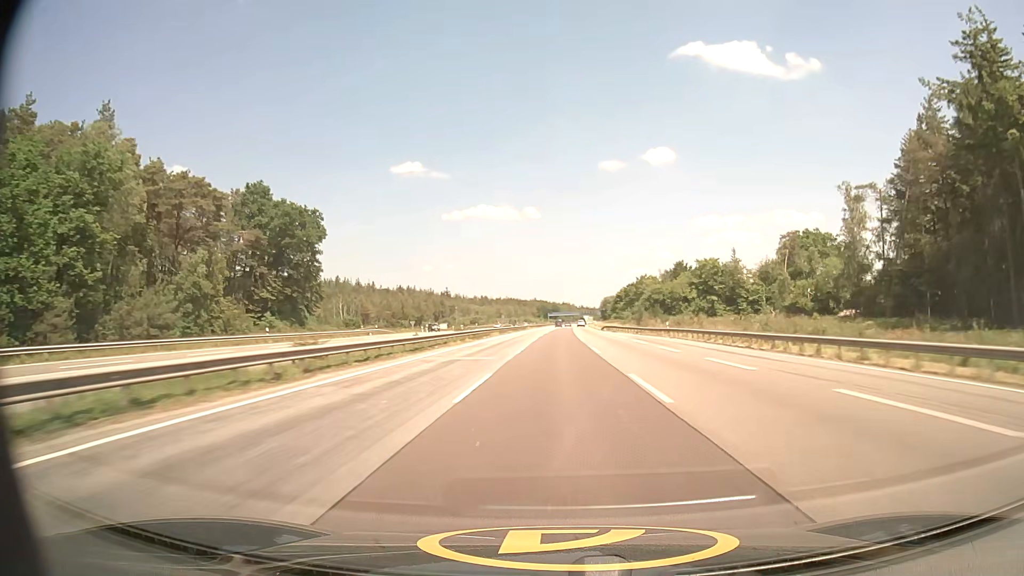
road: motorway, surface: asphalt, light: Day
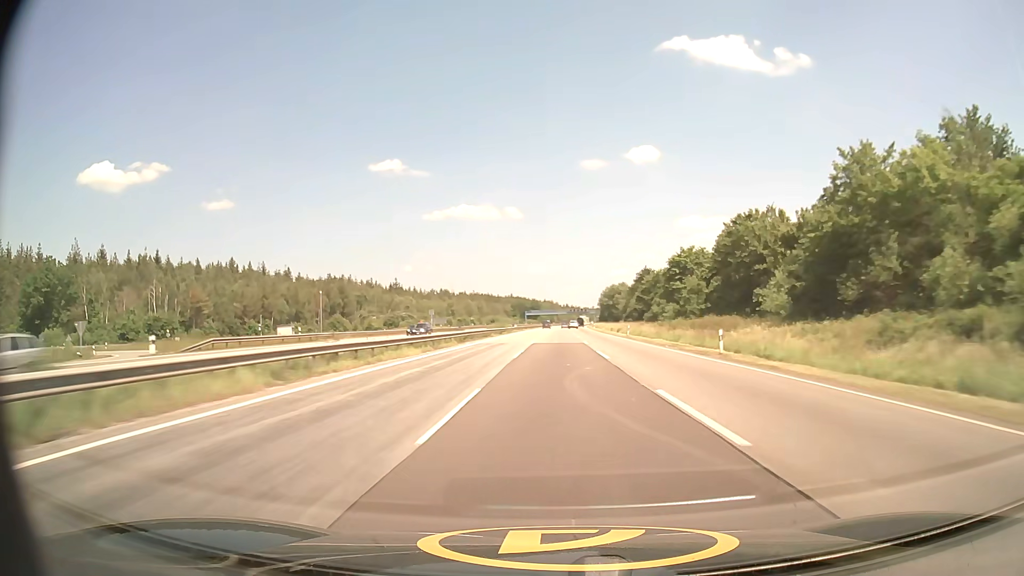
(+1.5, +110.7) m; +1°
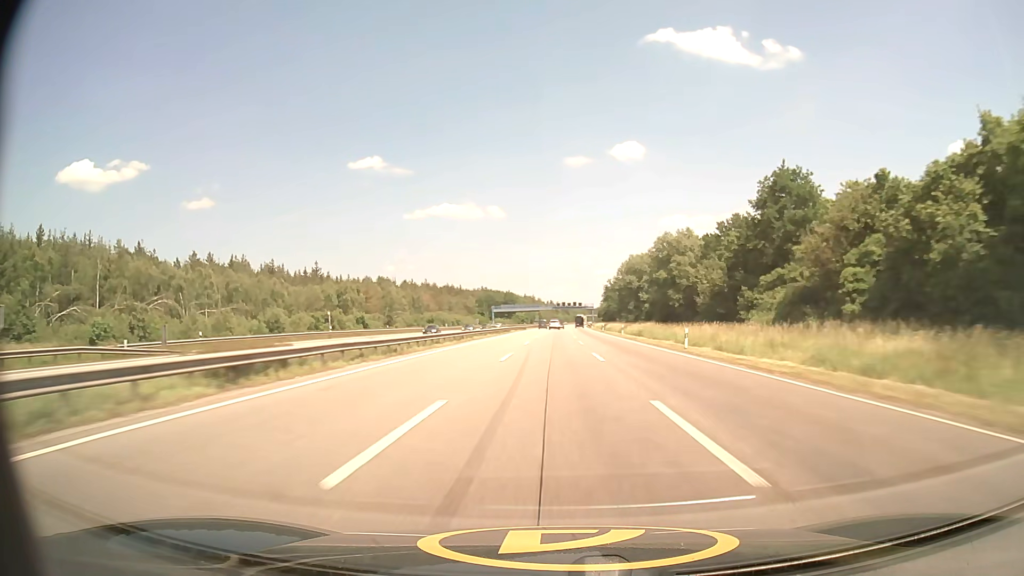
(+1.7, +109.6) m; +1°
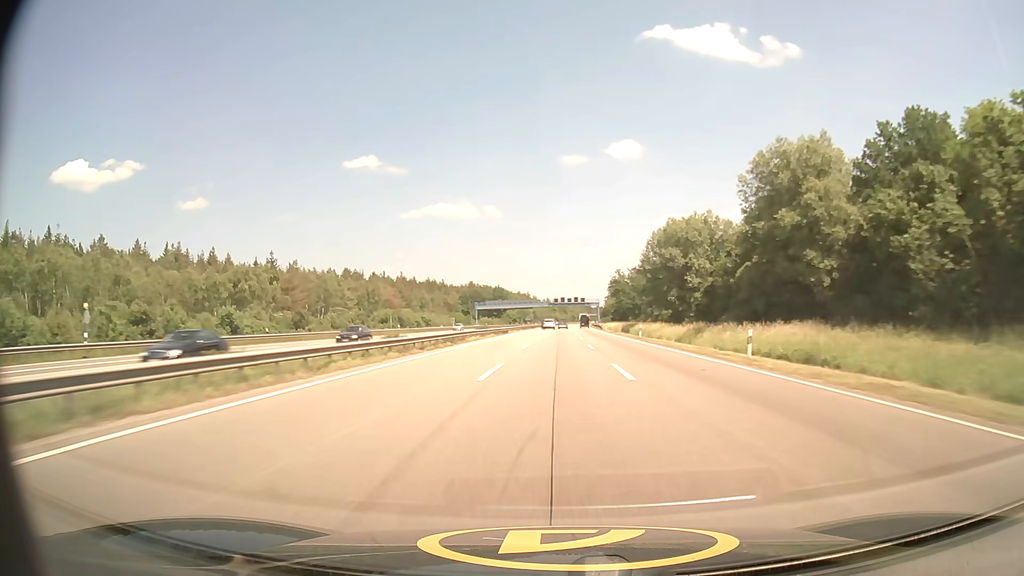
(+0.1, +43.9) m; 0°
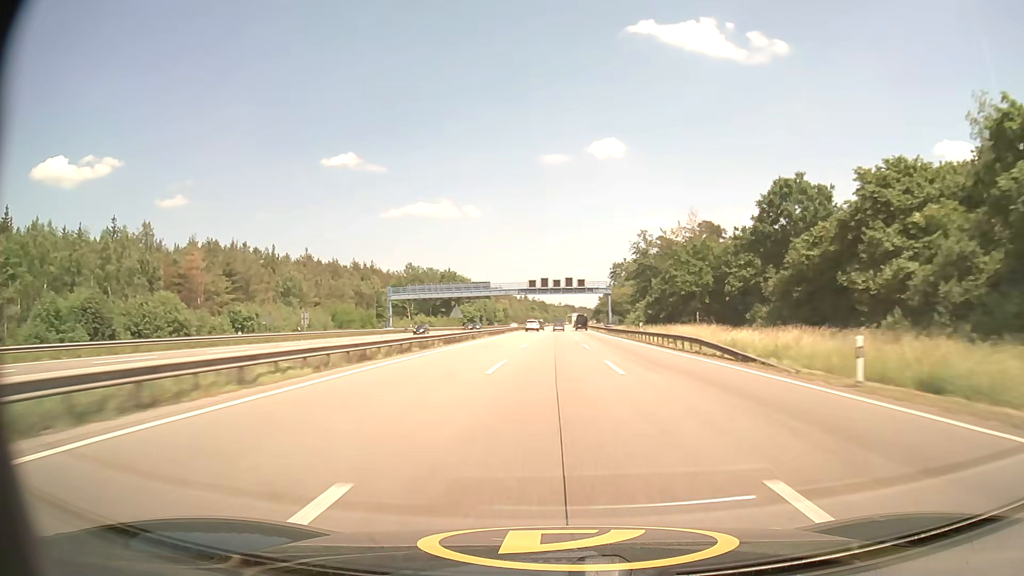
(+1.0, +87.7) m; +1°
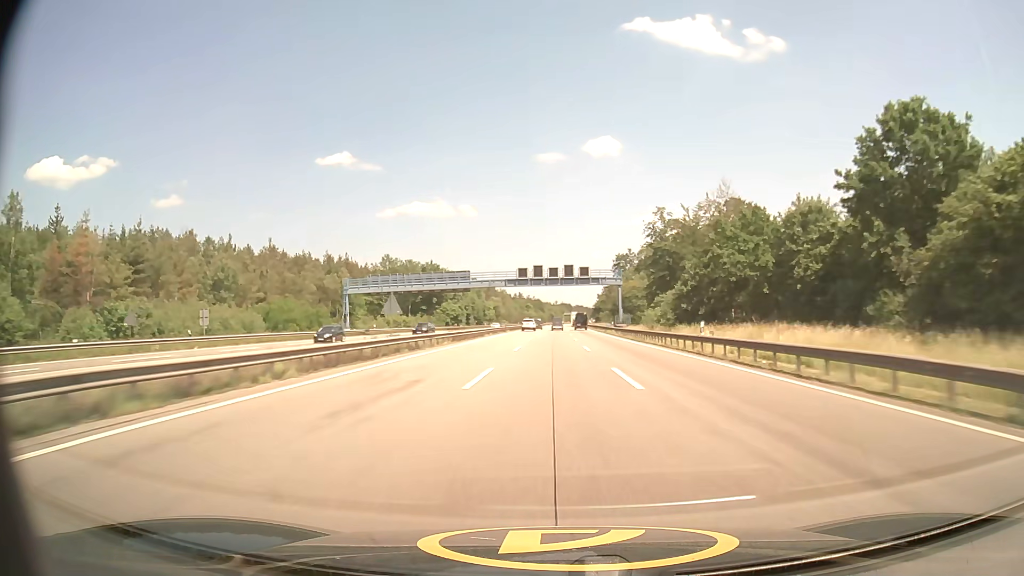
(+0.1, +21.9) m; 0°
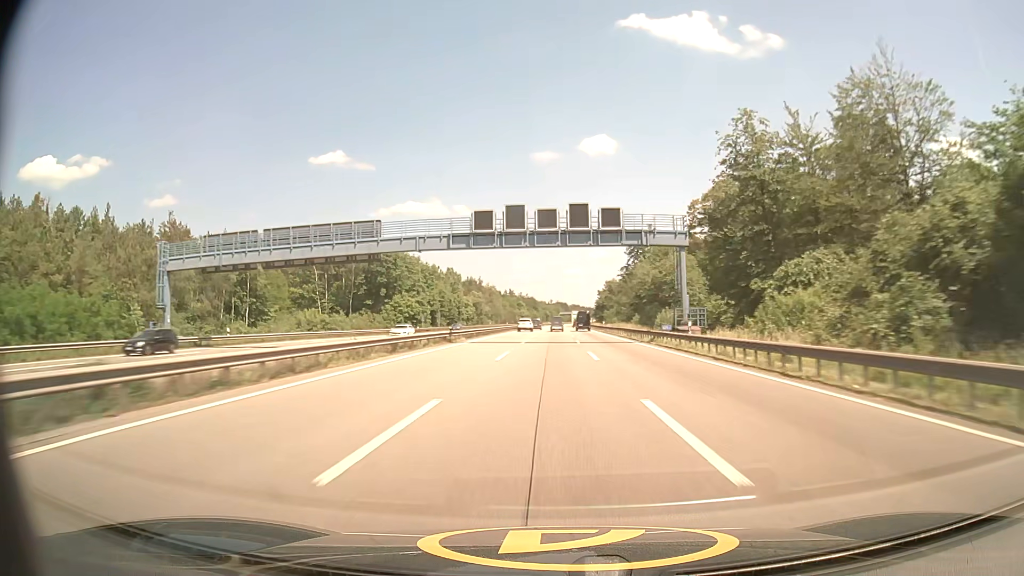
(+0.2, +43.9) m; +1°
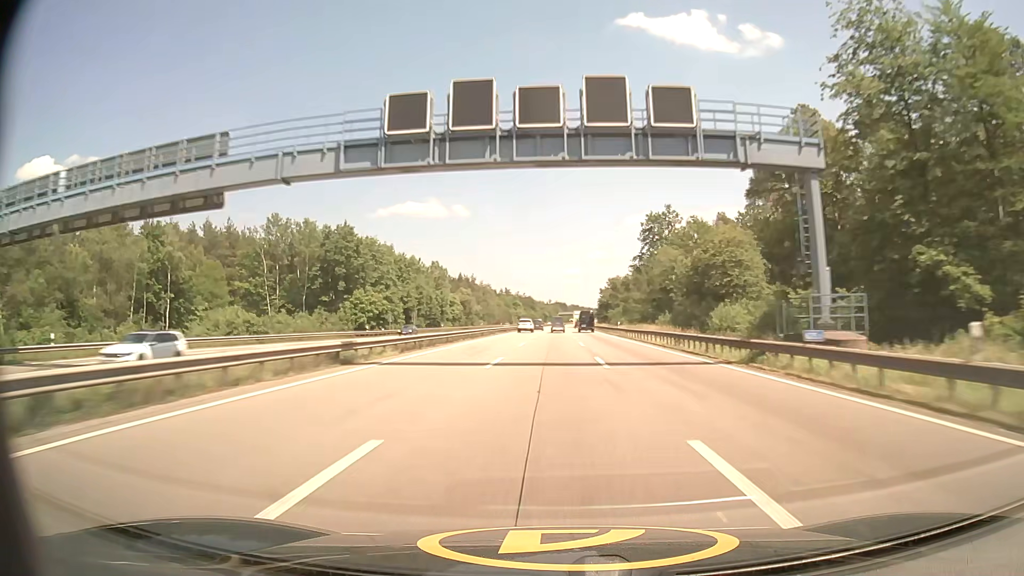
(0.0, +21.9) m; 0°
(0, +10) (0, +20) (0, +30) (0, +40) (0, +50) (0, +60) (0, +70) (0, +80) (+1, +90) (+1, +100) m
